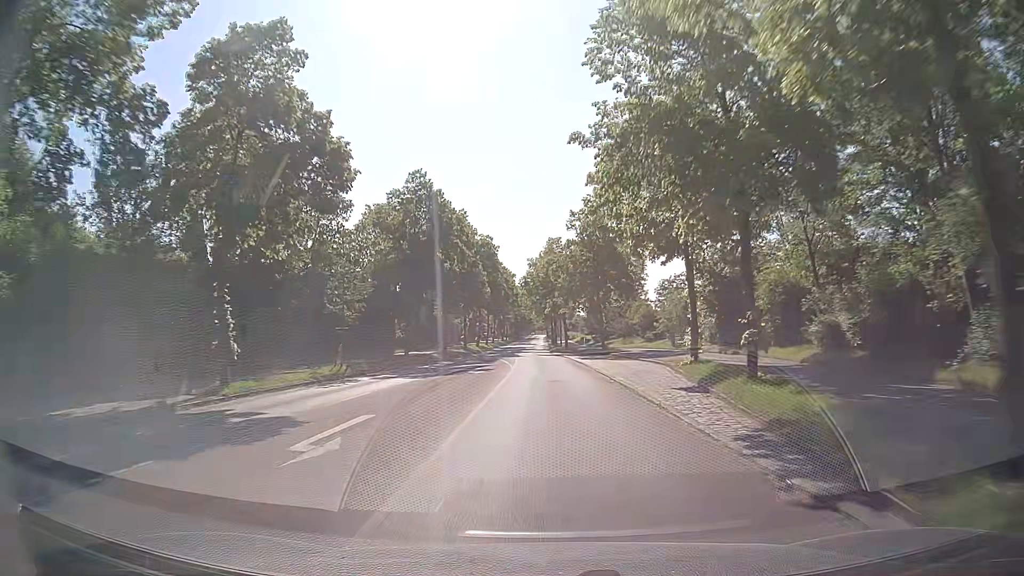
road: tertiary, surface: asphalt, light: Day
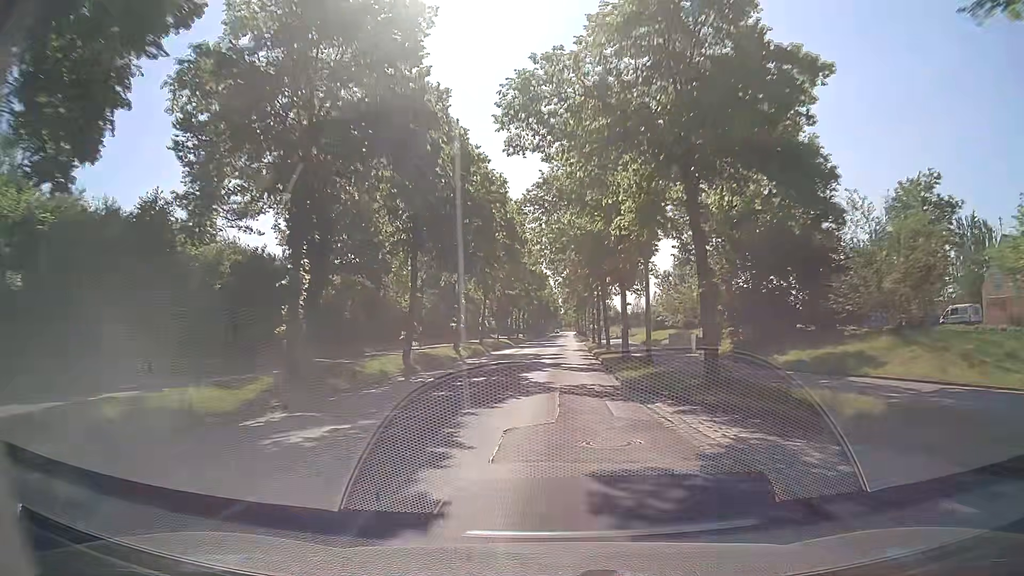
(-1.0, +48.7) m; -2°
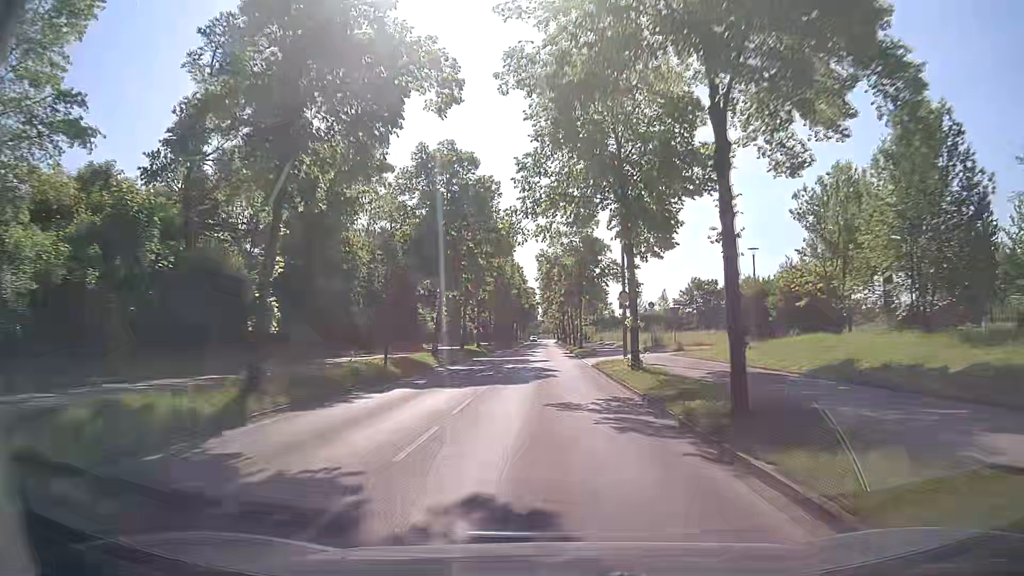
(+0.7, +37.5) m; +3°
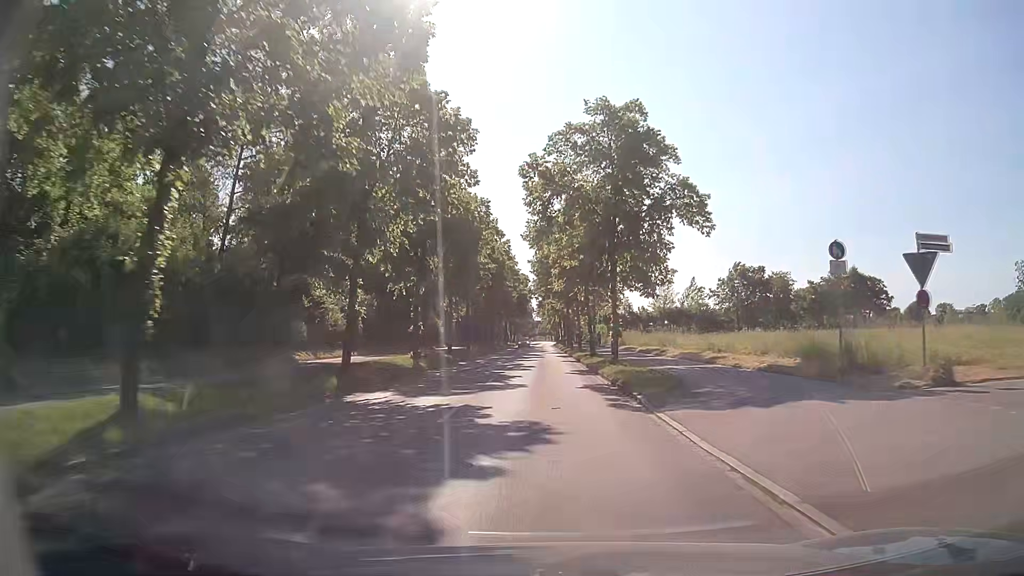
(-0.5, +27.9) m; -1°
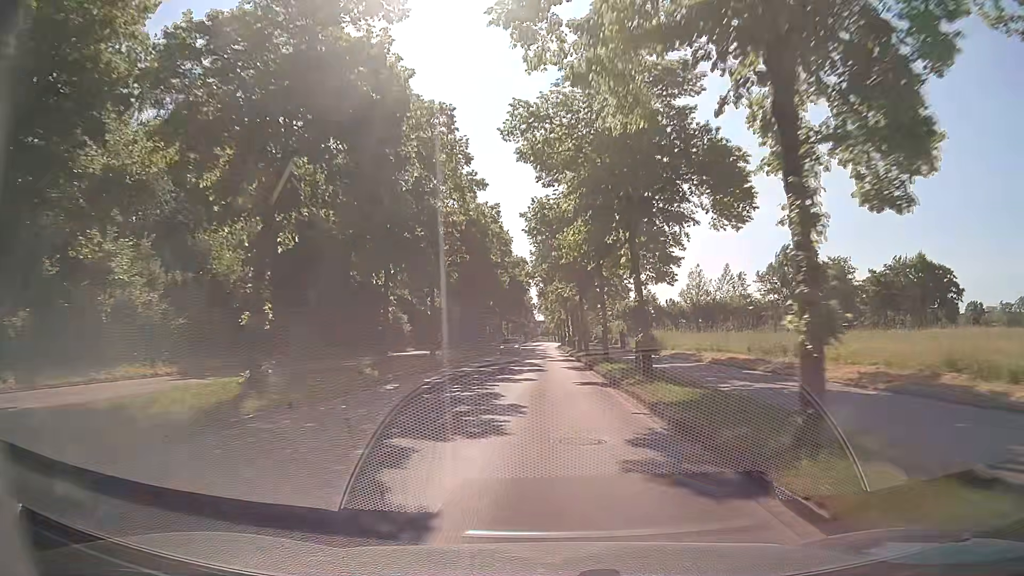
(0.0, +18.8) m; 0°
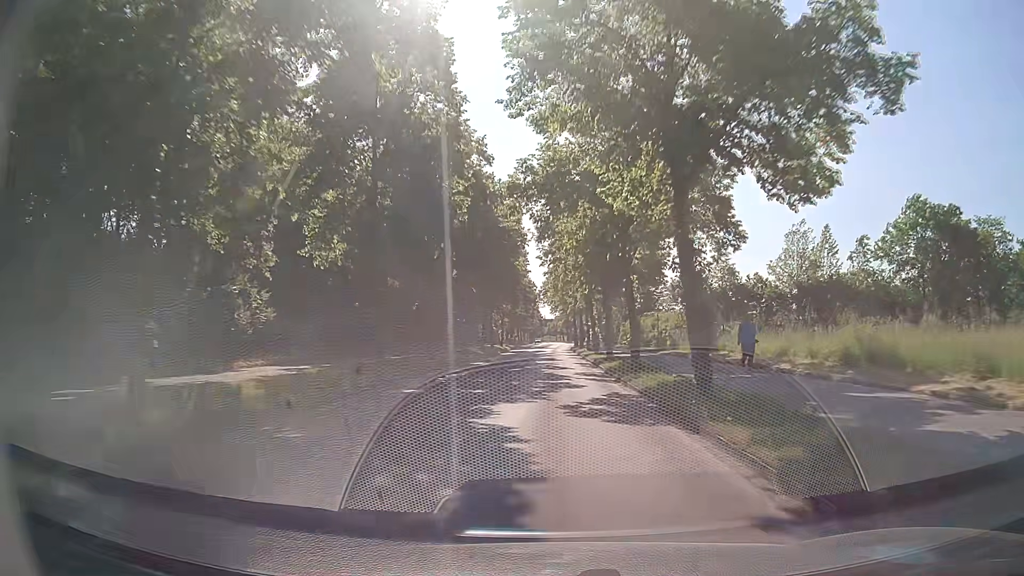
(-0.4, +28.4) m; -1°
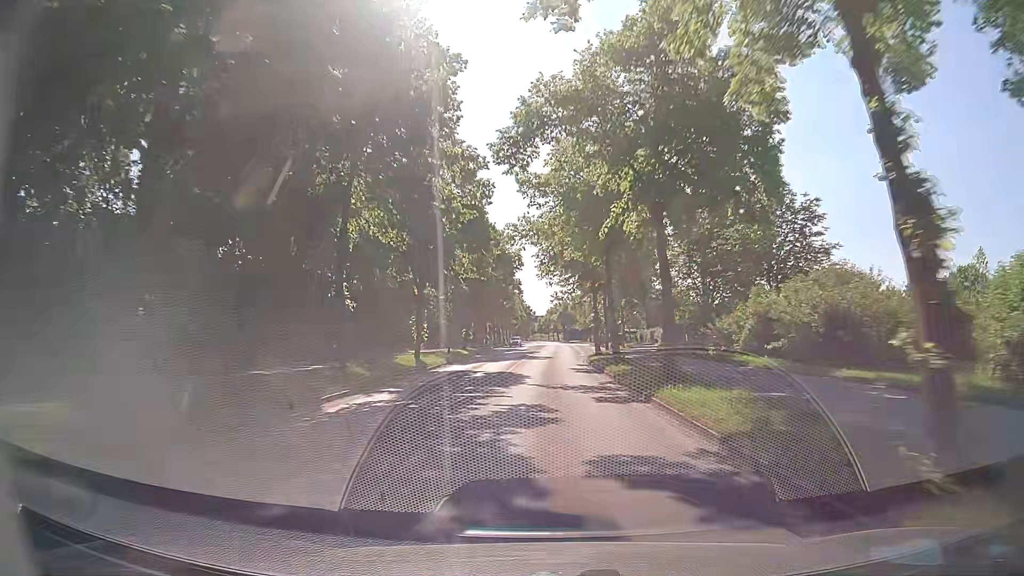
(+0.6, +47.8) m; +1°
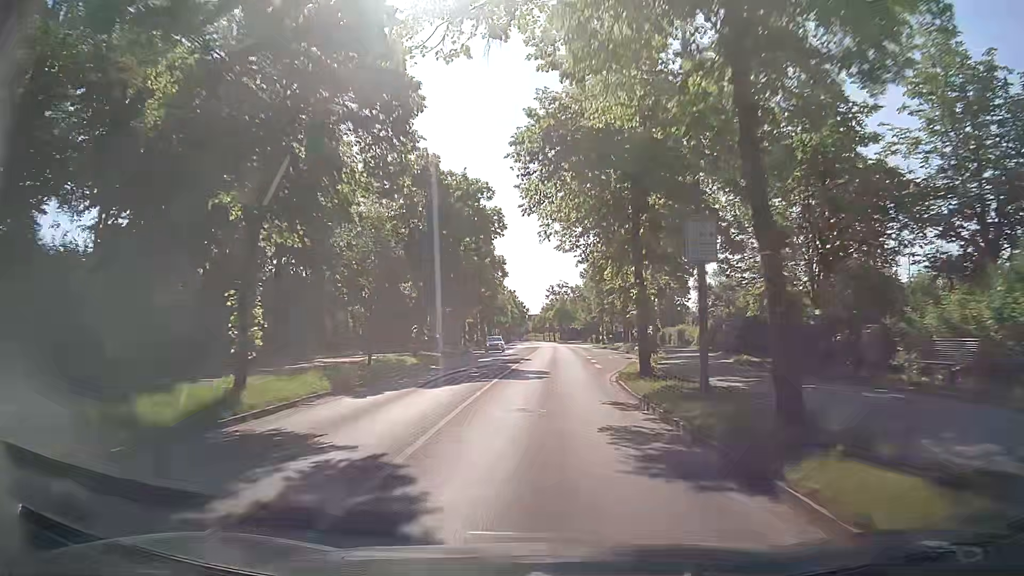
(+0.2, +18.6) m; 0°
(0, +10) (0, +20) (+1, +30) (+1, +40) (+1, +50) (+1, +60) (+1, +70) (+1, +80) (+1, +90) (+1, +100) m
